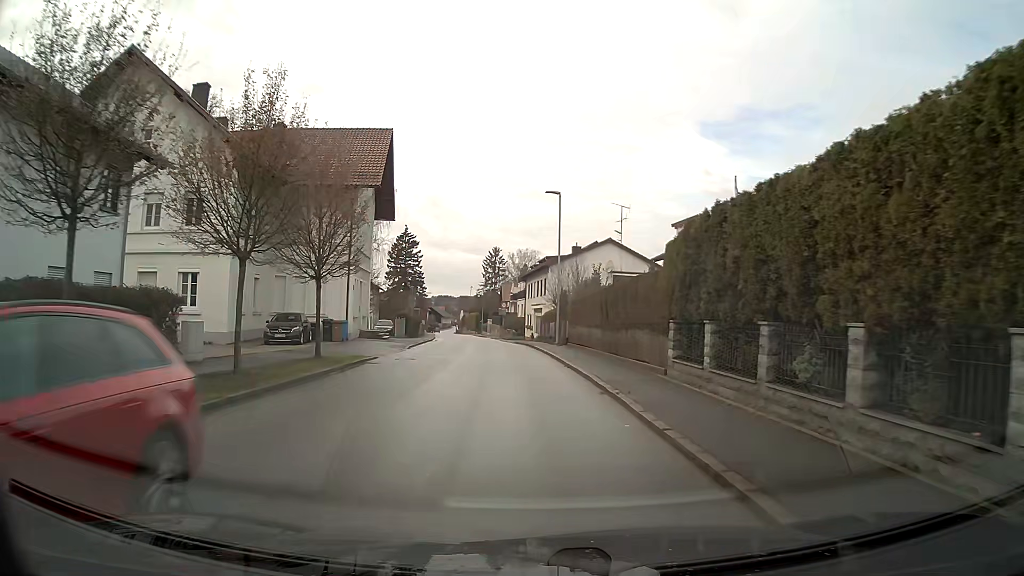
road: secondary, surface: asphalt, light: Day
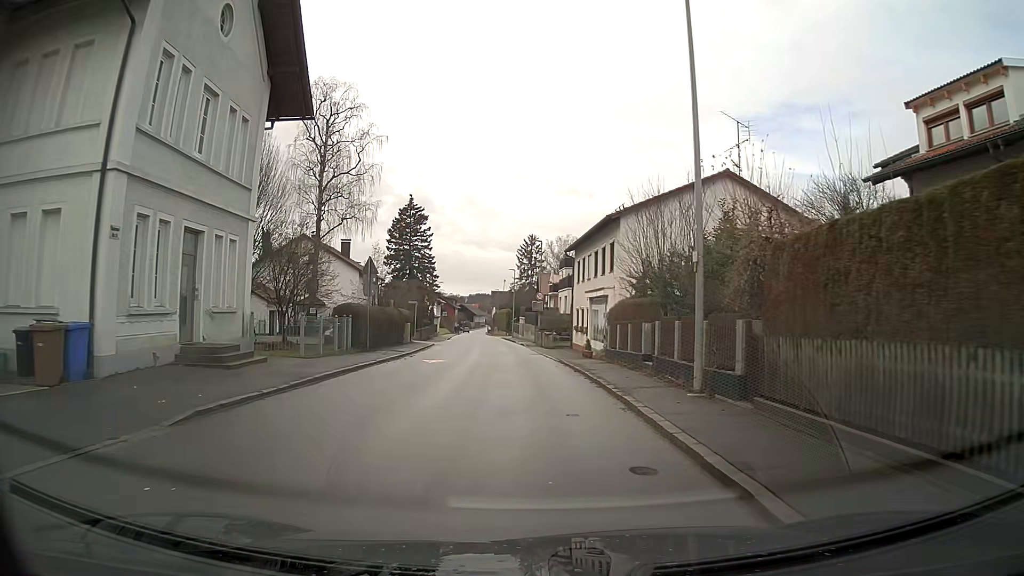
(-0.7, +23.8) m; -3°
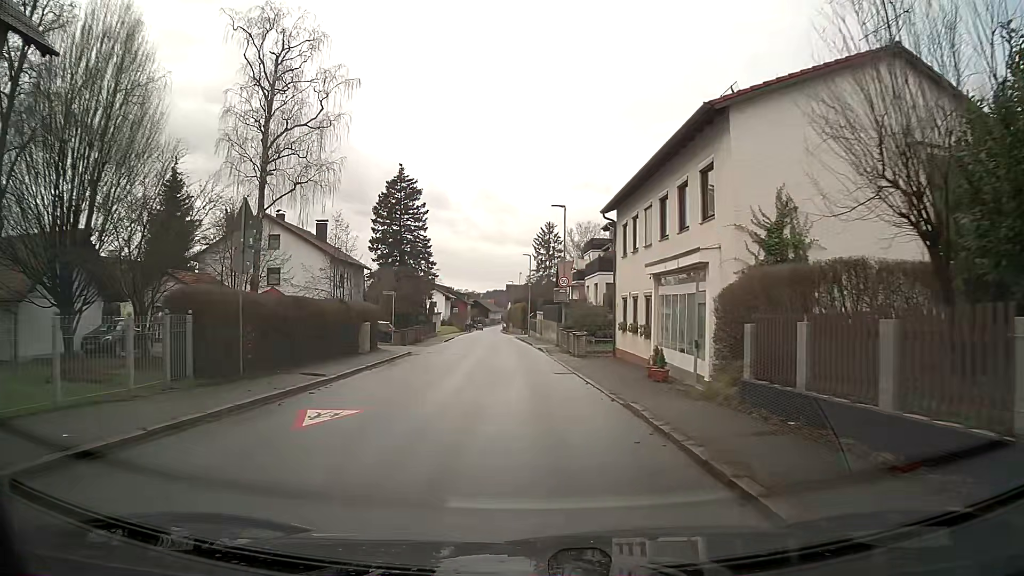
(-0.2, +14.2) m; -2°
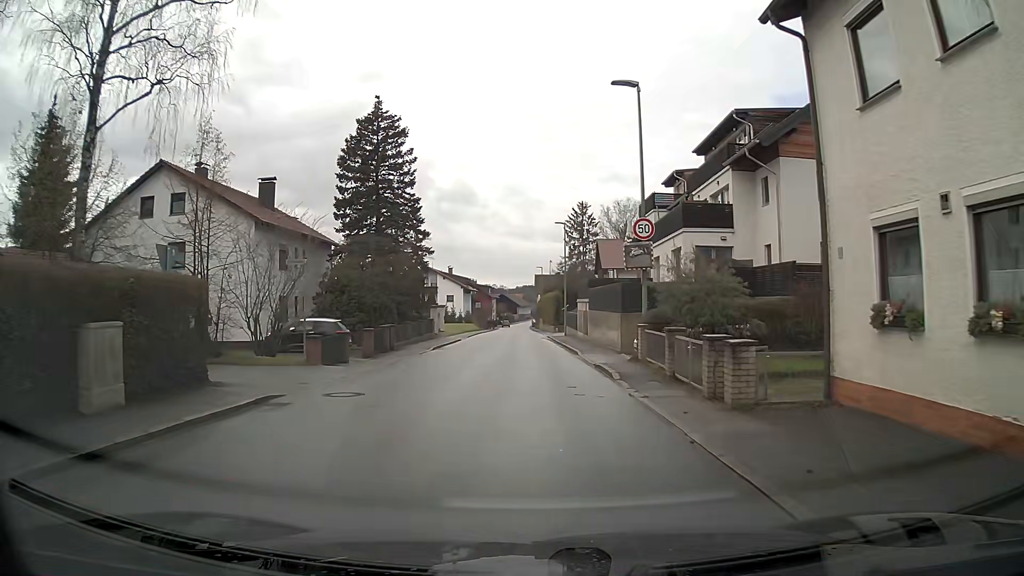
(-0.4, +18.9) m; -2°
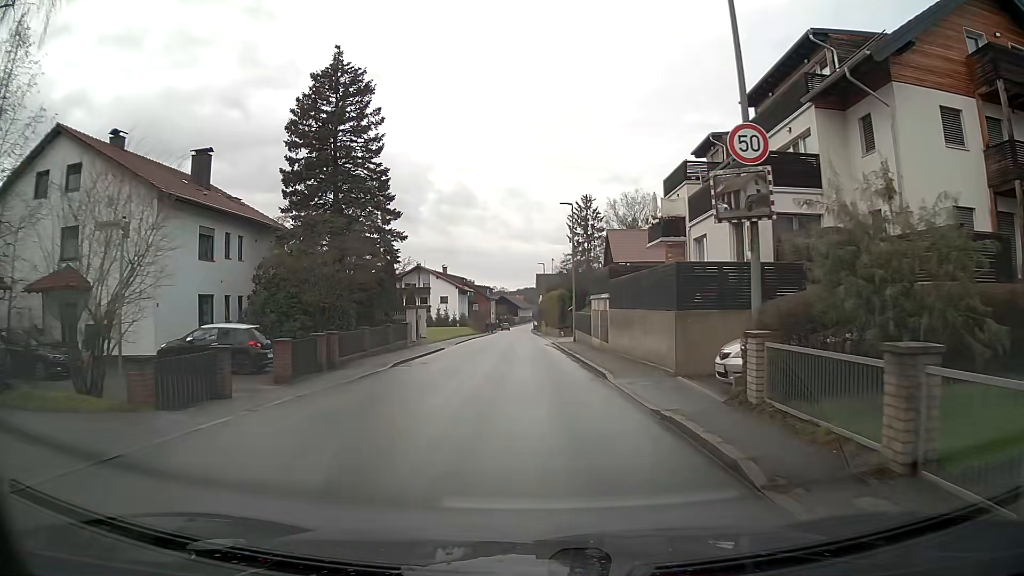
(0.0, +9.3) m; 0°
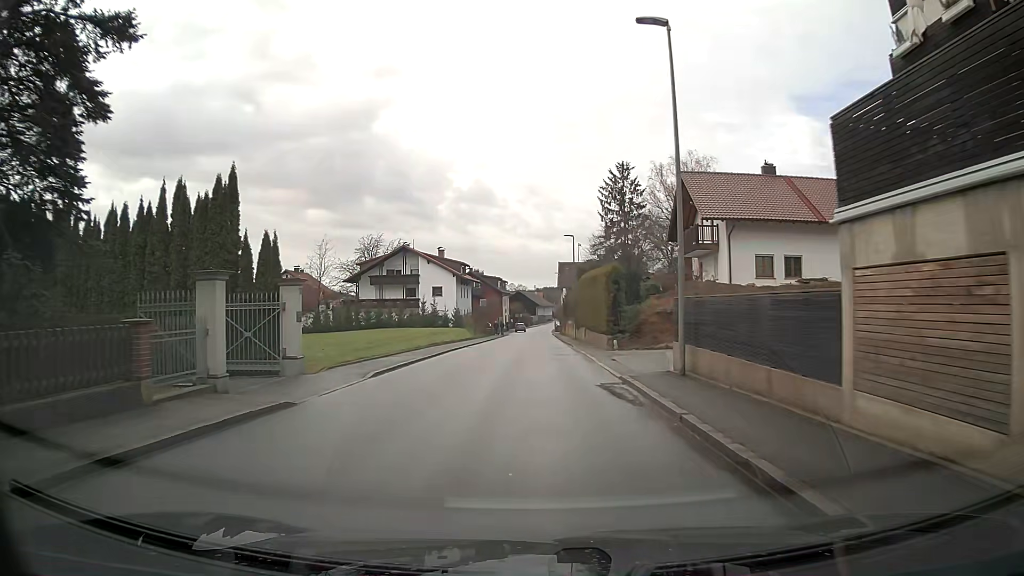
(-0.4, +26.1) m; -2°
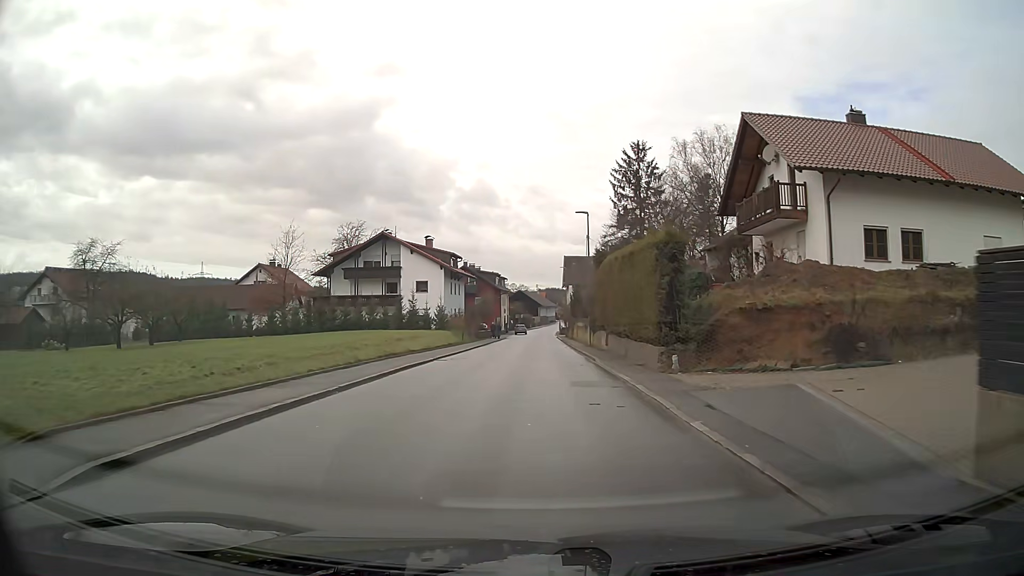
(0.0, +12.3) m; 0°
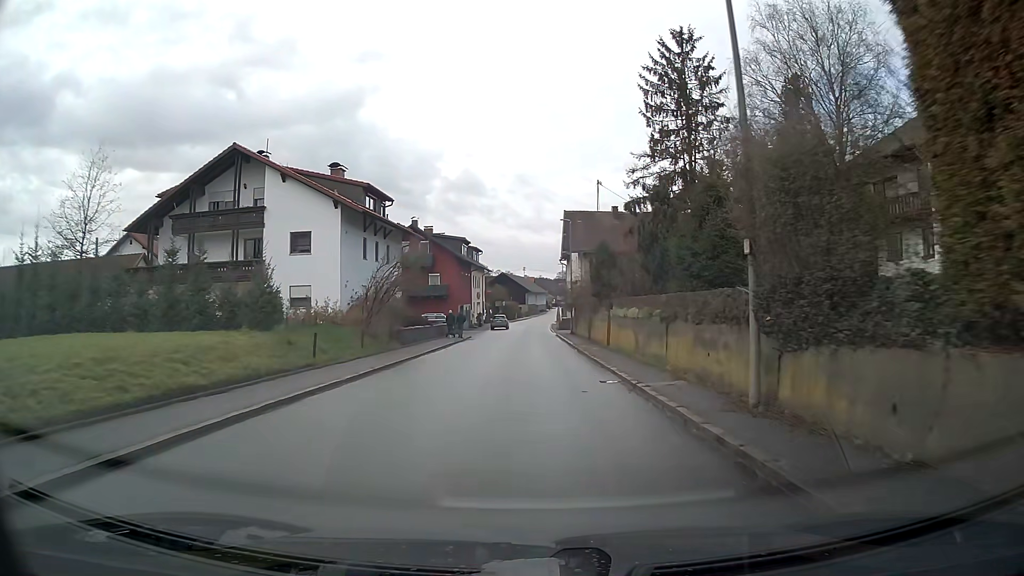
(+0.1, +32.7) m; +1°
